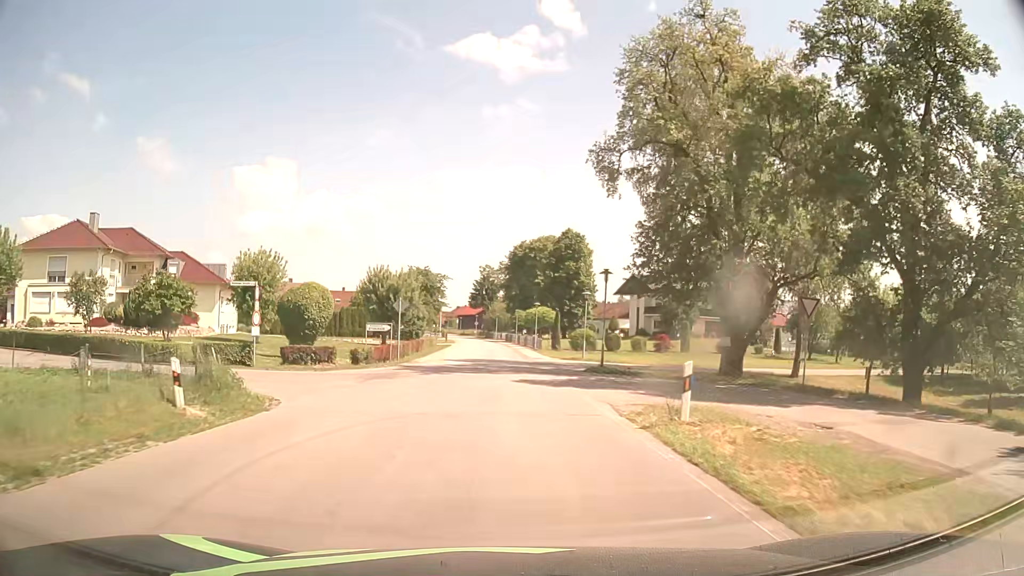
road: secondary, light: Day
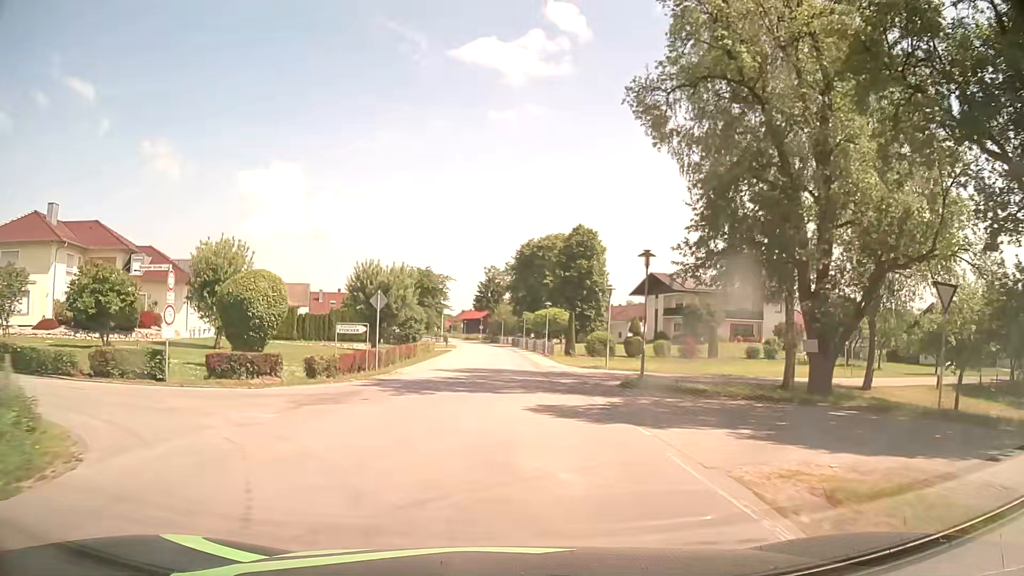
(0.0, +7.6) m; 0°
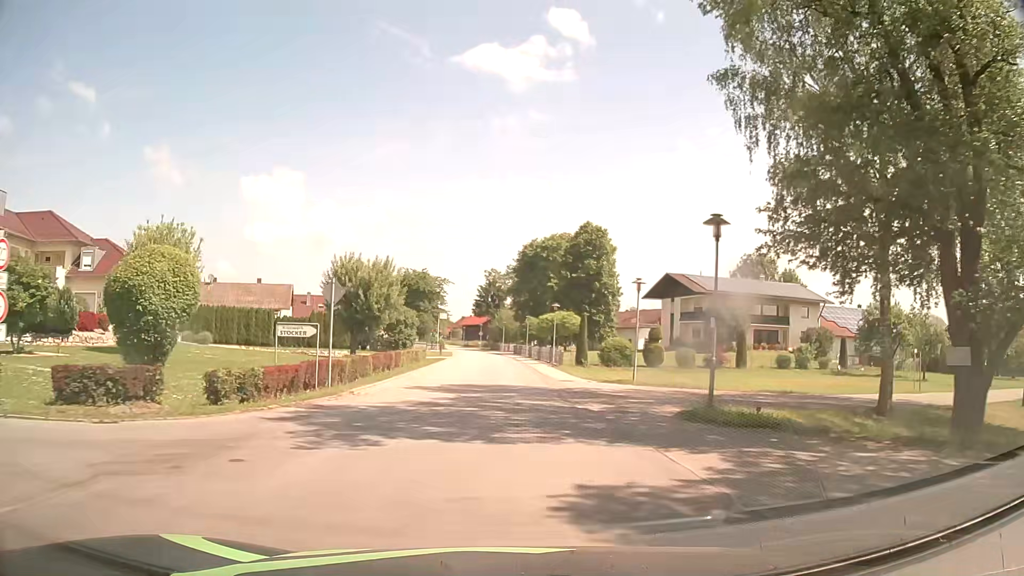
(0.0, +7.6) m; 0°
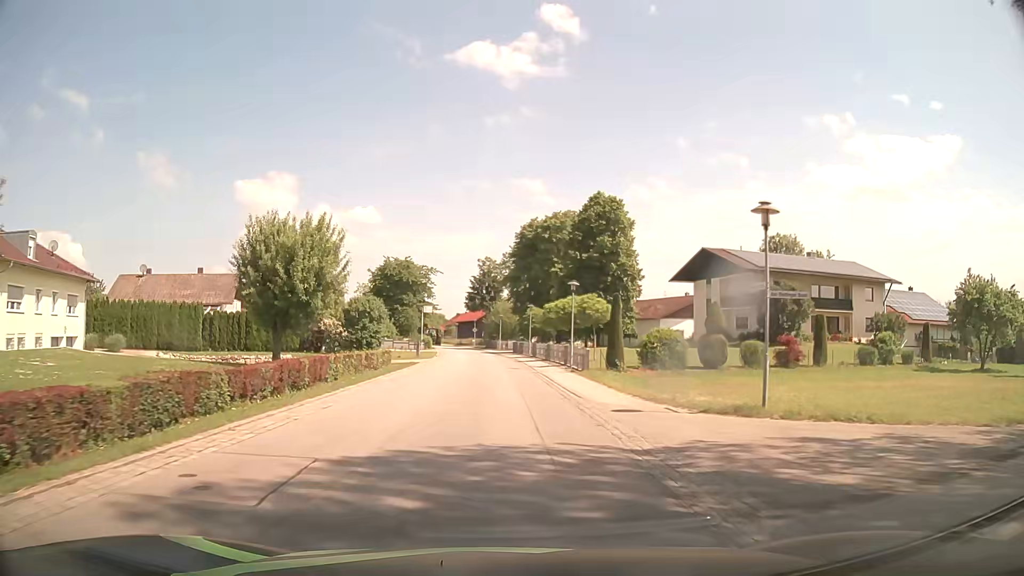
(+0.1, +15.2) m; 0°
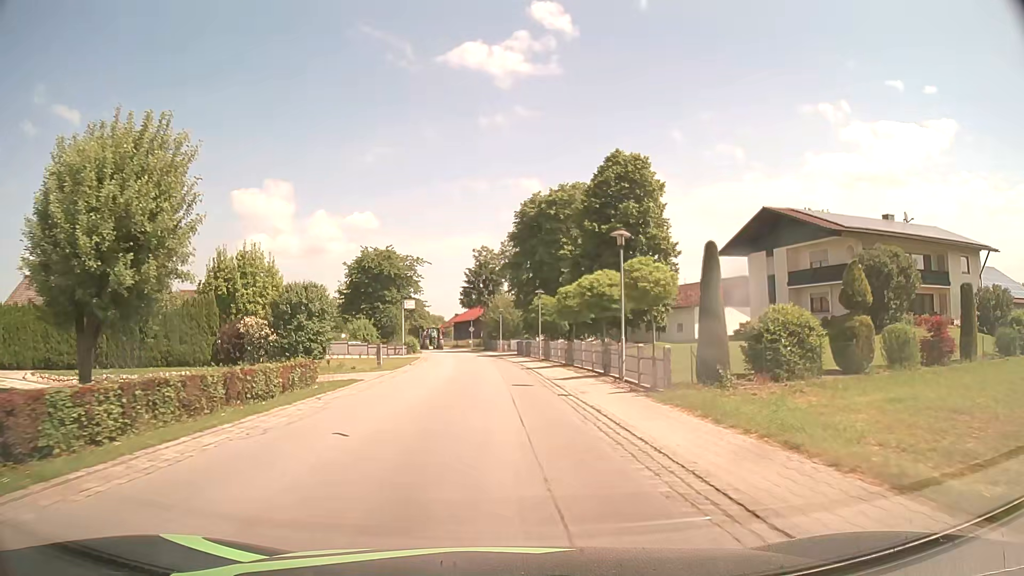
(+0.1, +15.3) m; 0°
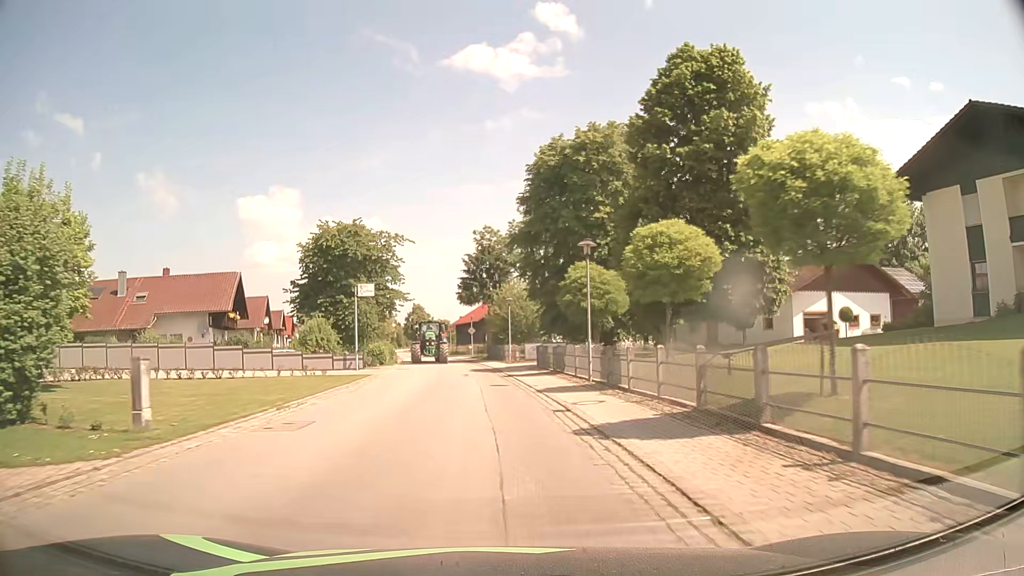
(-0.1, +22.8) m; -1°
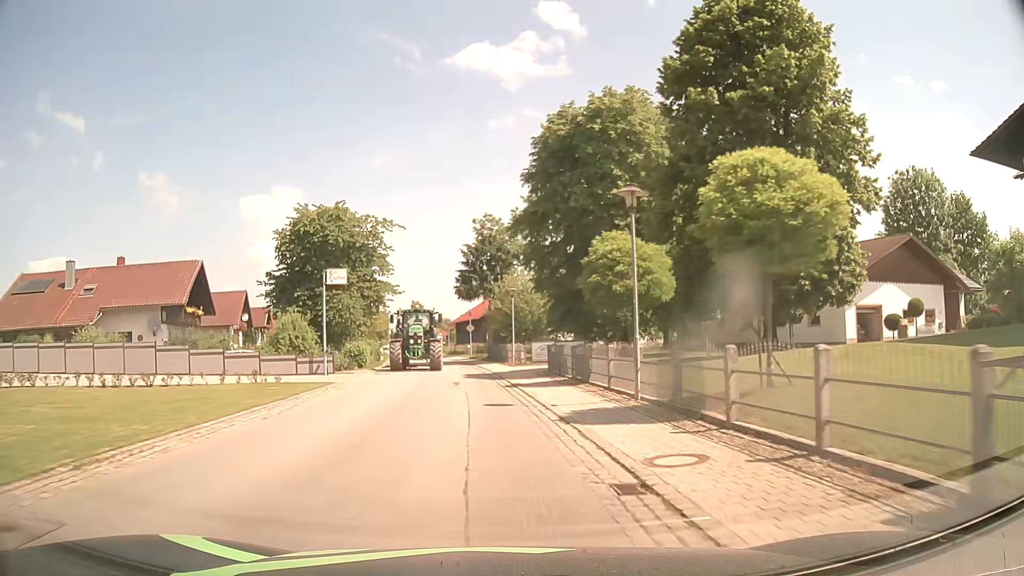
(0.0, +7.6) m; 0°
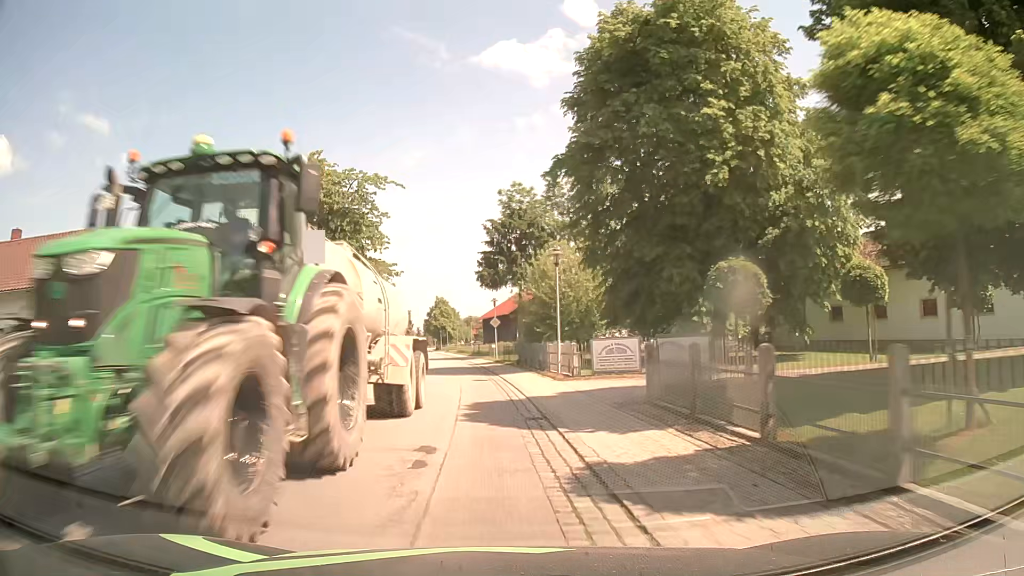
(-0.2, +15.1) m; -2°
(0, +10) (-1, +20) (-2, +30) (-3, +40) (-4, +50) (-5, +60) (-7, +70) (-8, +80) (-9, +89) (-11, +99) m
